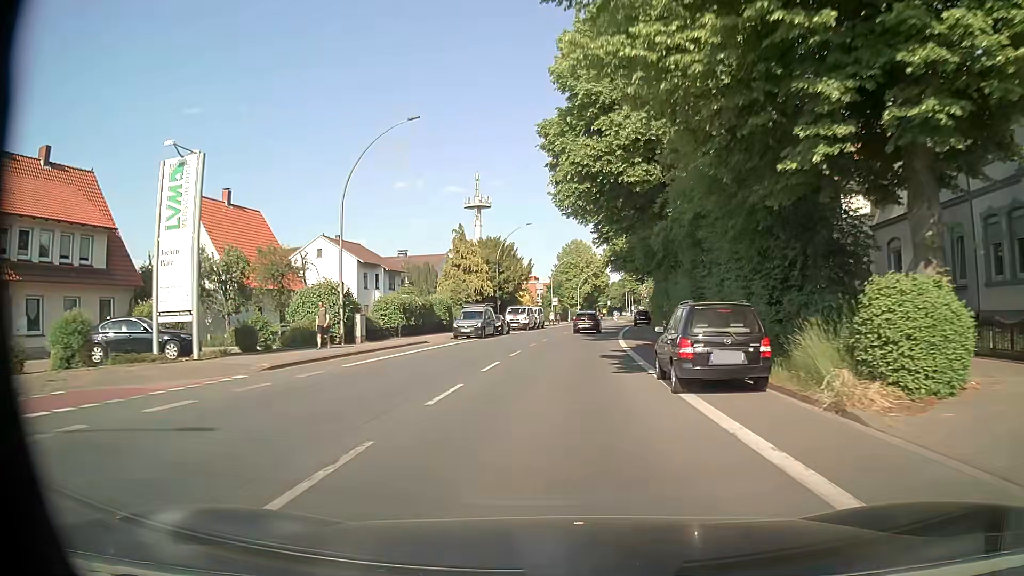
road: primary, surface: asphalt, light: Day
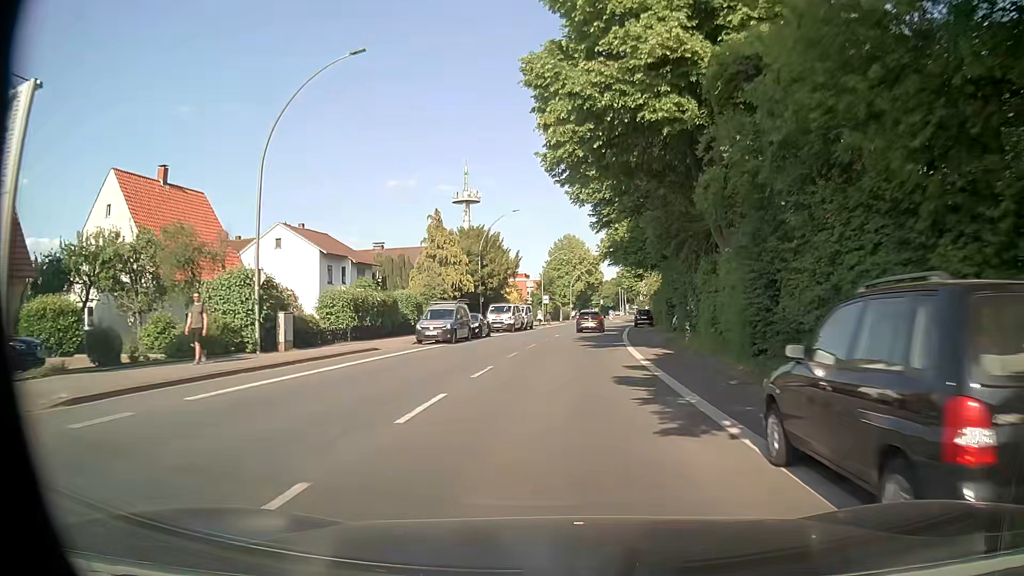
(0.0, +7.9) m; 0°
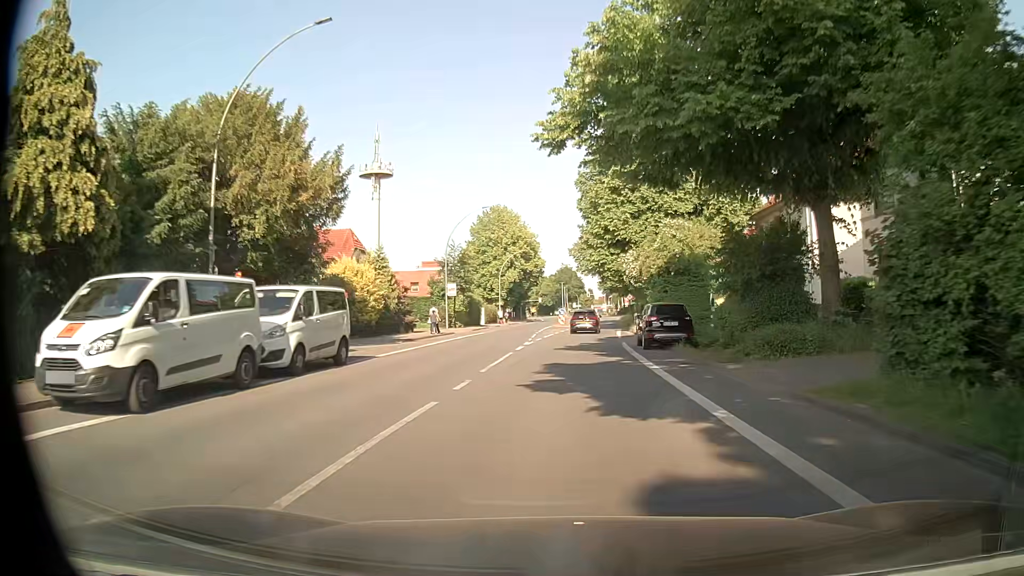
(+2.3, +38.6) m; +7°
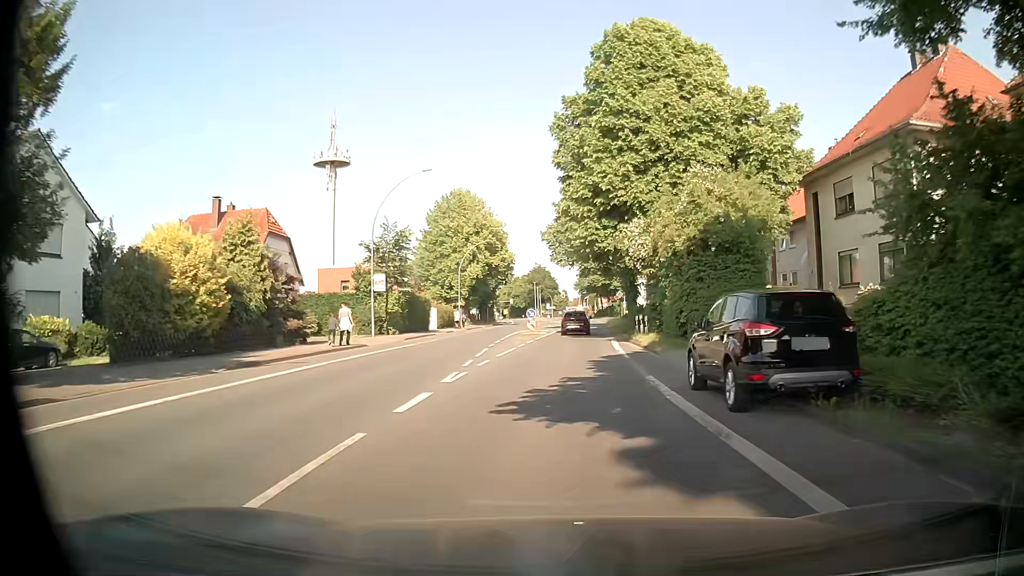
(+0.2, +15.1) m; +2°
